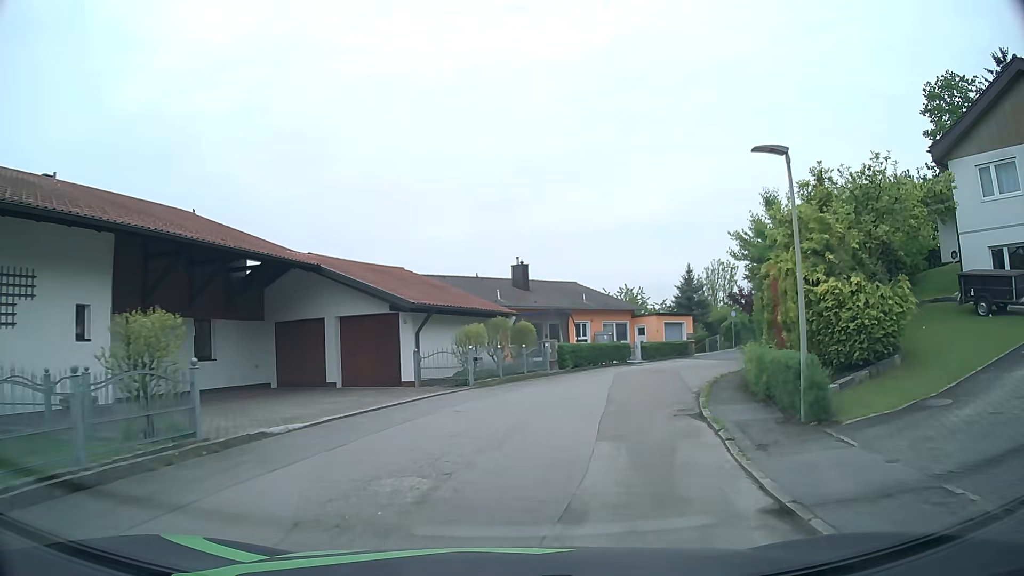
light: Day
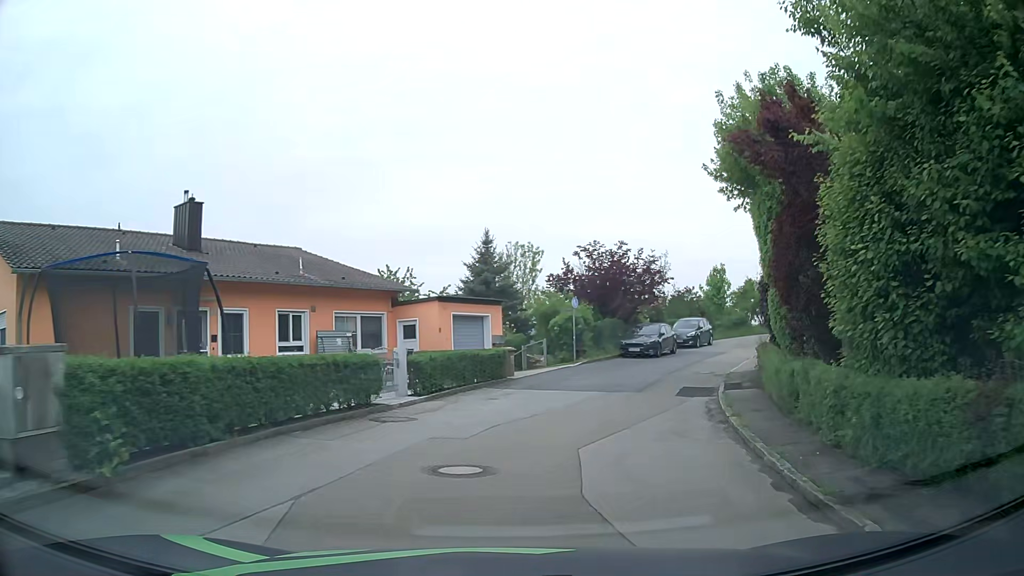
(+3.3, +20.2) m; +19°
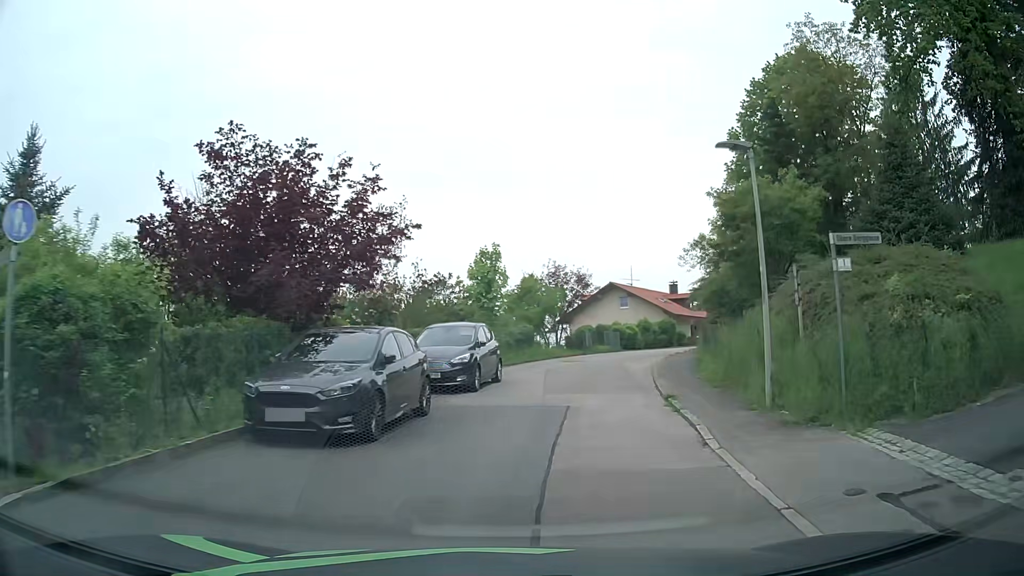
(+4.3, +20.9) m; +23°
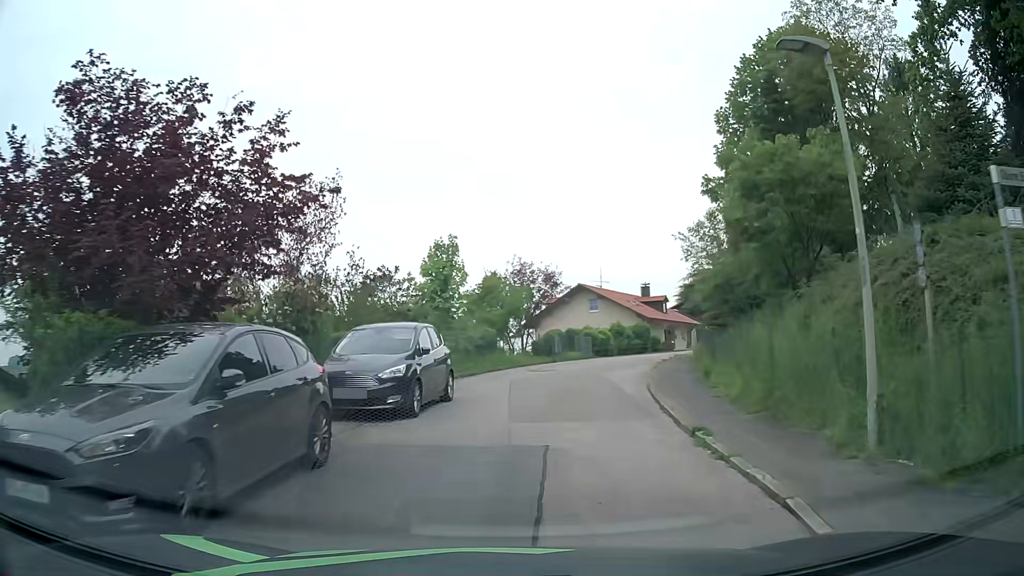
(+0.1, +4.3) m; +4°
(0, +10) (+2, +20) (+4, +30) (+7, +39) (+11, +48) (+16, +57) (+22, +65) (+28, +73) (+34, +81) (+42, +88) m
